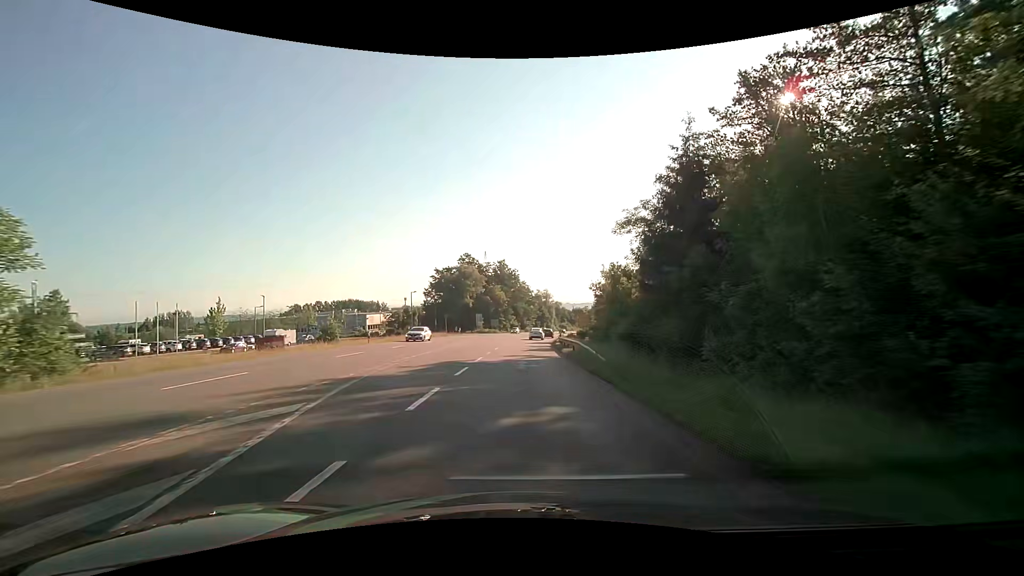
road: secondary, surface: asphalt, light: Day
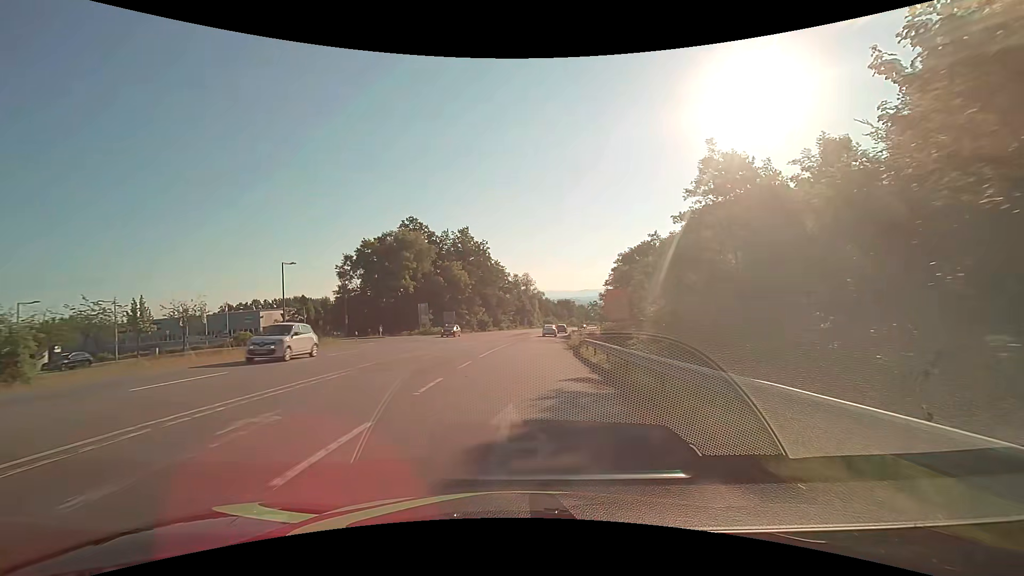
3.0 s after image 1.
(+1.2, +45.9) m; +3°
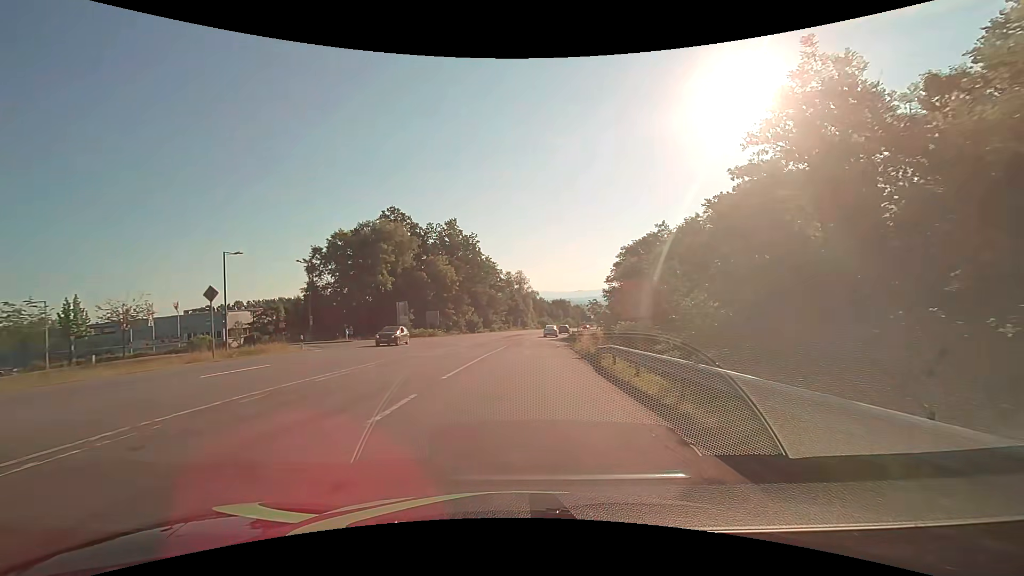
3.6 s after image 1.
(+0.1, +9.2) m; +1°
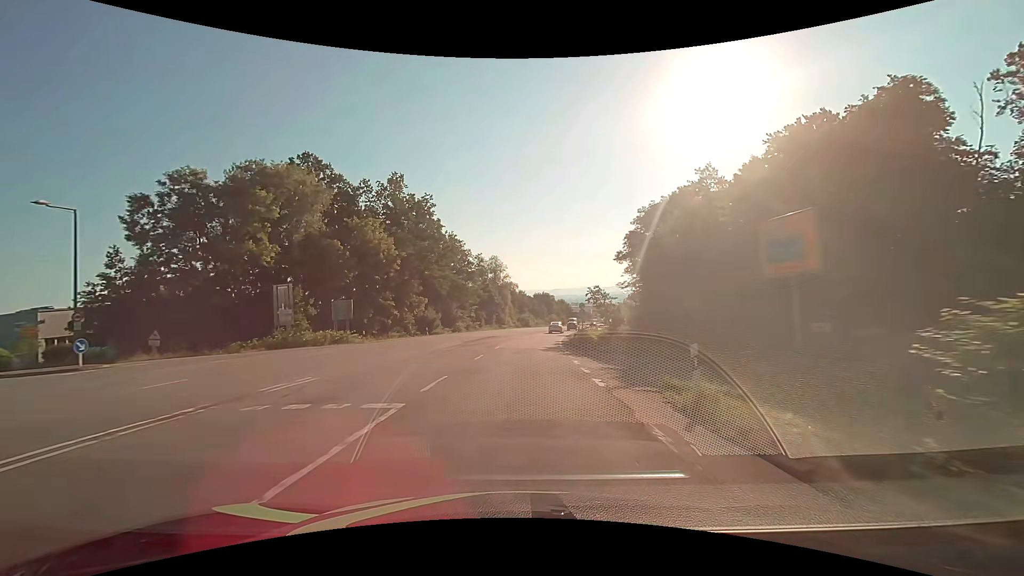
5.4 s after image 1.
(+0.6, +27.5) m; +3°
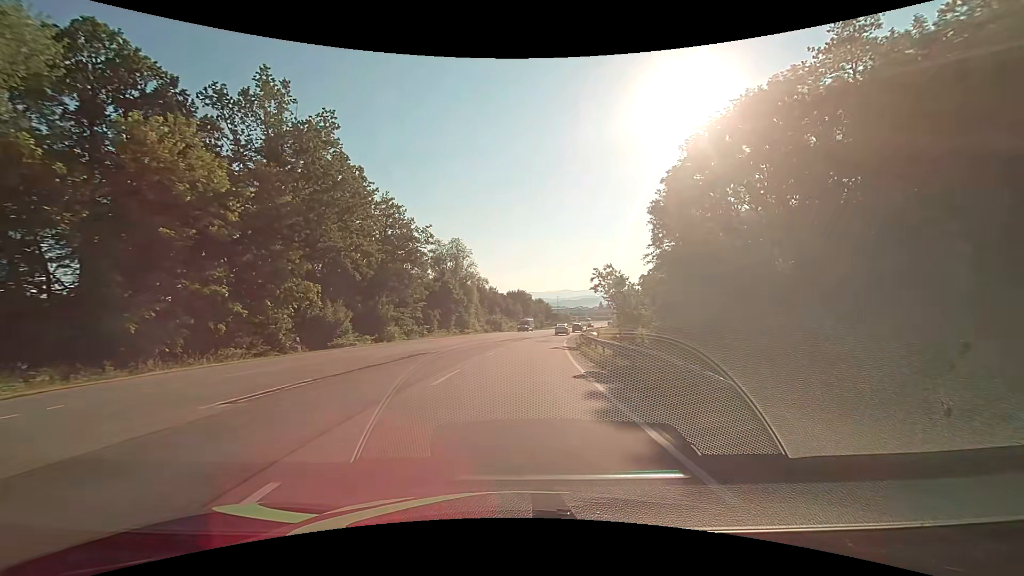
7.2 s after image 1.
(+0.7, +27.4) m; +3°
(0, +10) (0, +20) (+1, +30) (+2, +40) (+3, +50) (+4, +60) (+6, +70) (+7, +80) (+9, +89) (+11, +99) m
